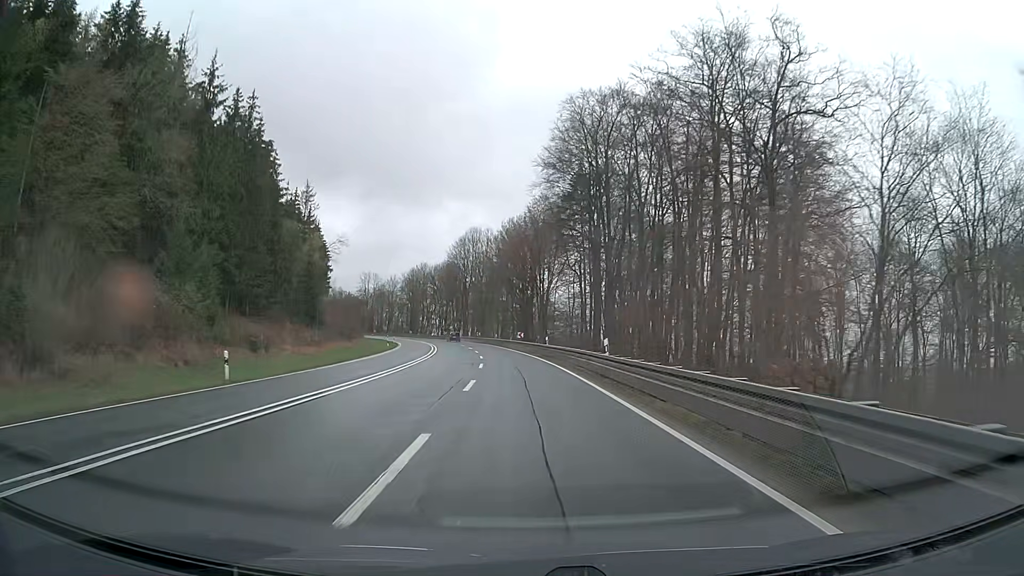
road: primary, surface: asphalt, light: Day
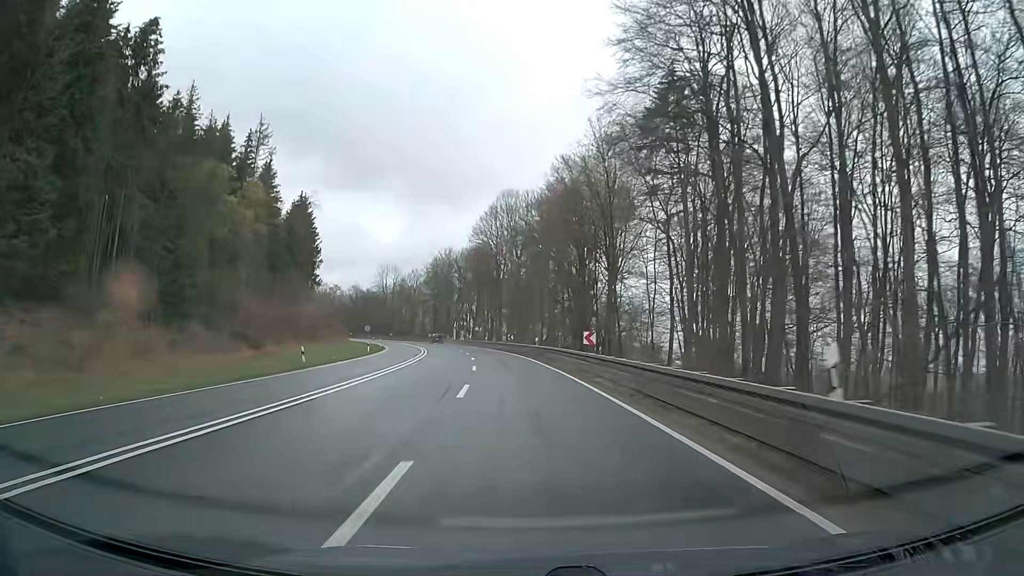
(-1.5, +37.9) m; -4°
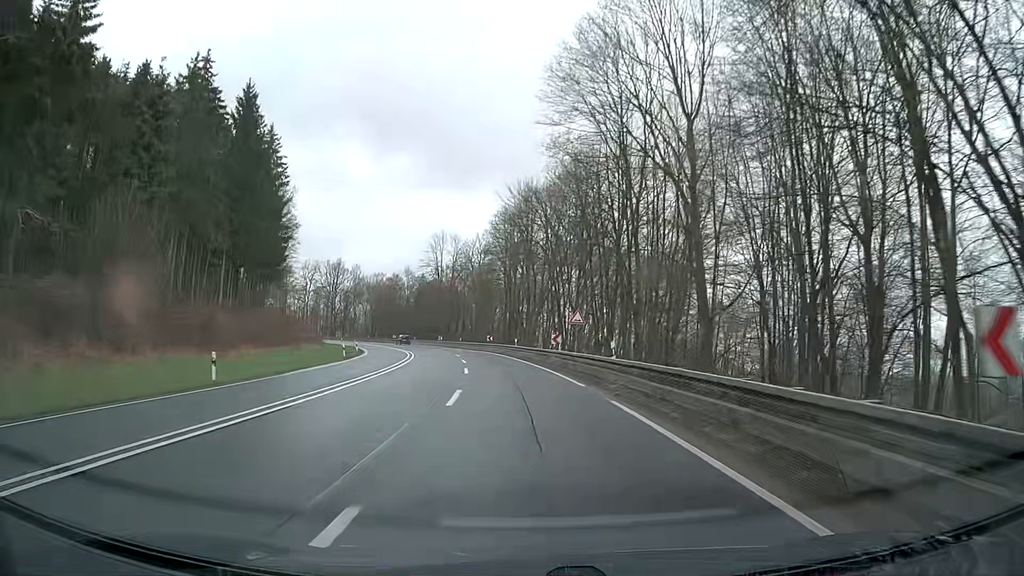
(-4.3, +62.0) m; -8°
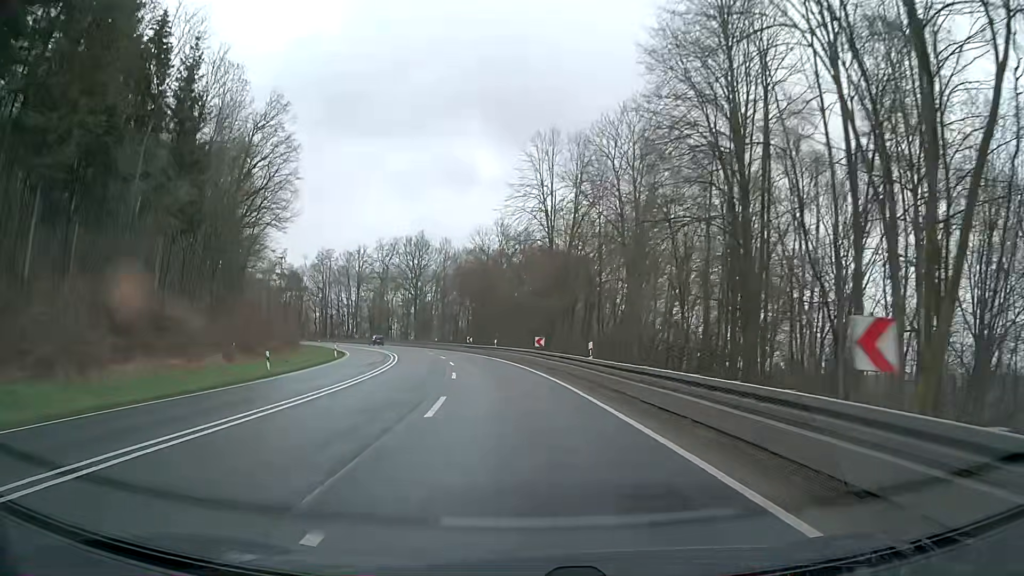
(-6.1, +61.8) m; -12°
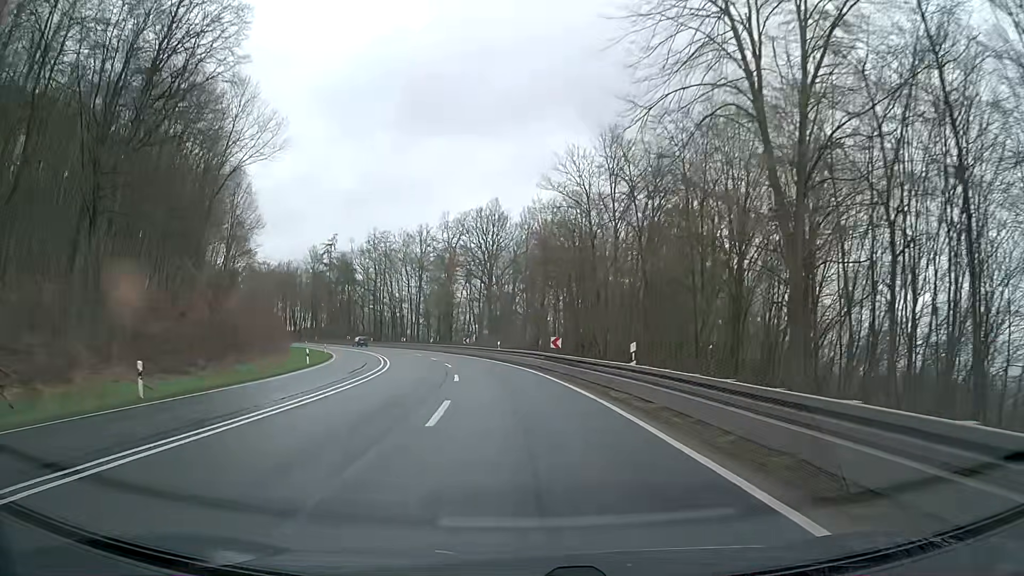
(-2.6, +37.4) m; -8°
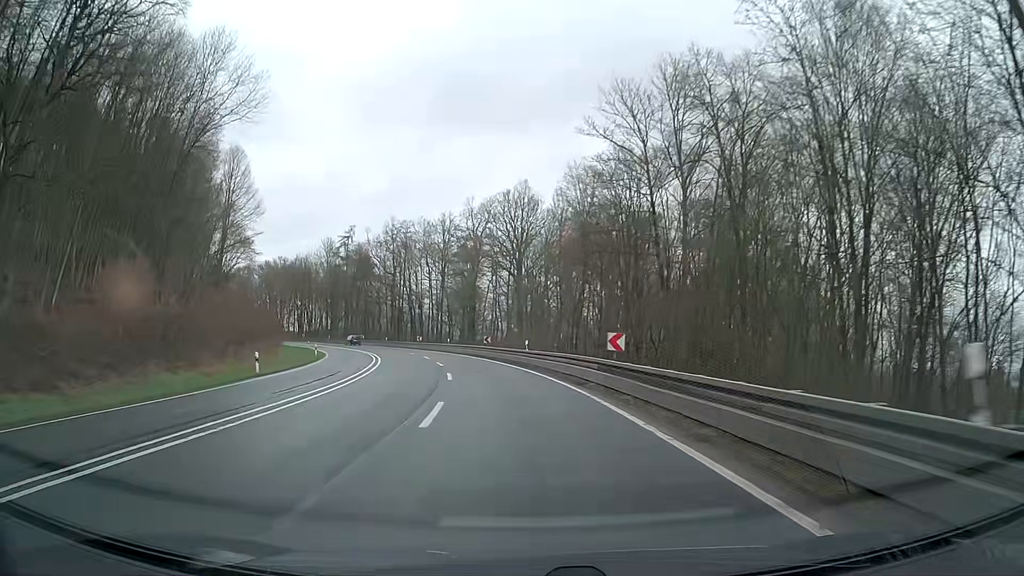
(-0.3, +12.5) m; -3°
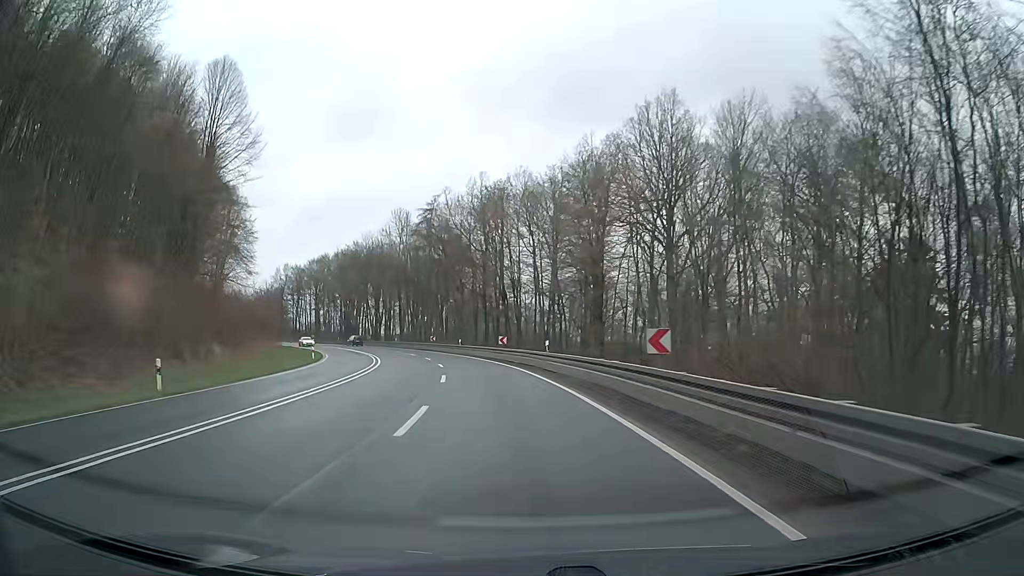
(-3.2, +37.4) m; -10°
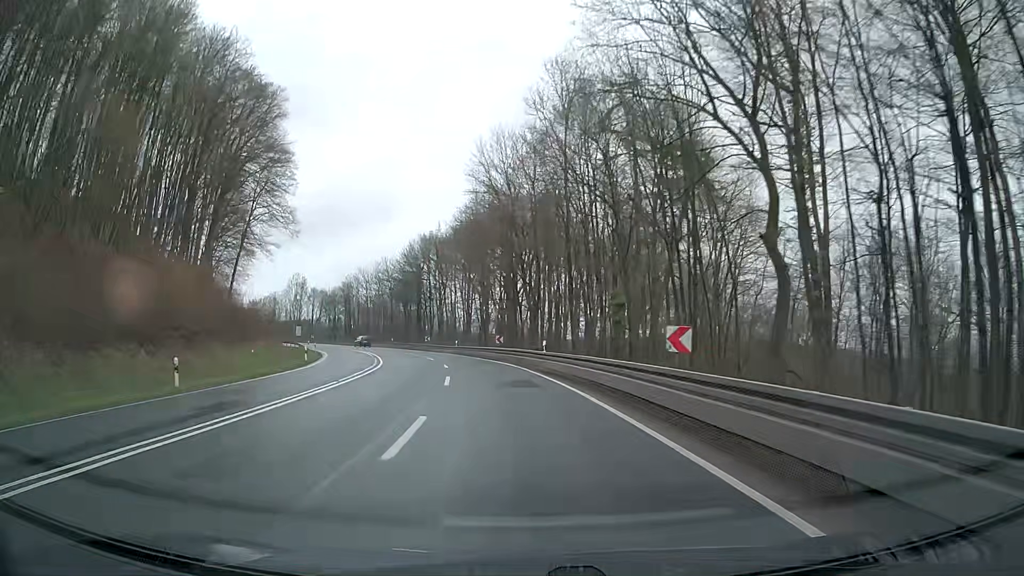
(-9.4, +61.6) m; -17°
(0, +10) (-1, +20) (-2, +30) (-4, +40) (-6, +50) (-8, +59) (-11, +69) (-15, +78) (-19, +87) (-23, +96) m
